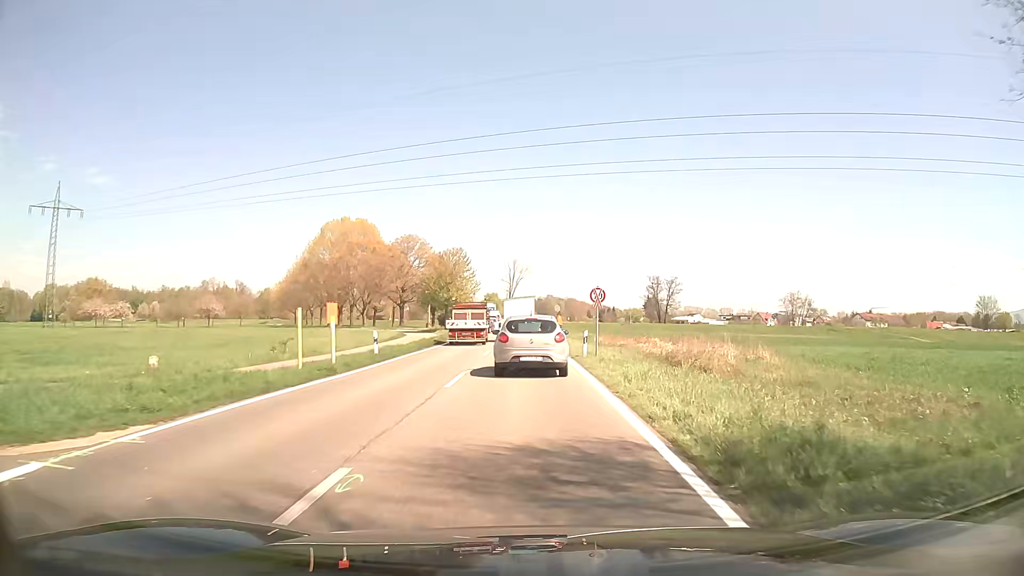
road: secondary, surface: asphalt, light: Day
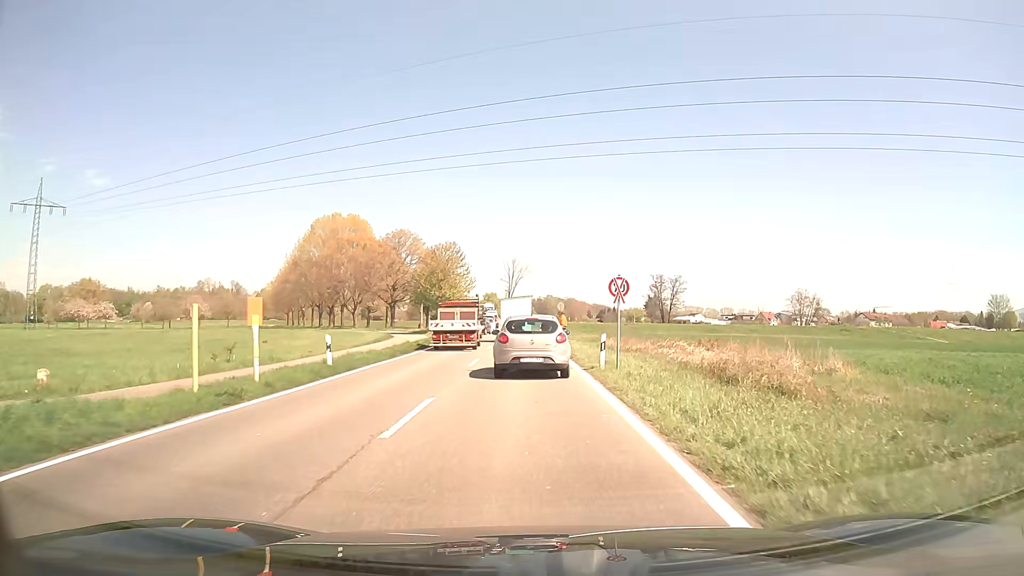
(0.0, +6.0) m; 0°
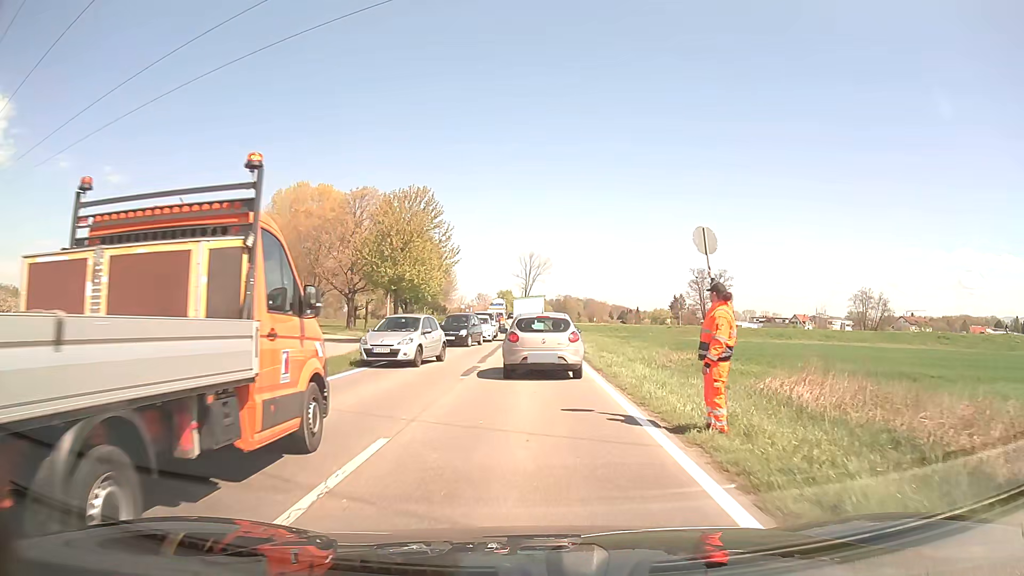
(-0.2, +28.5) m; -1°
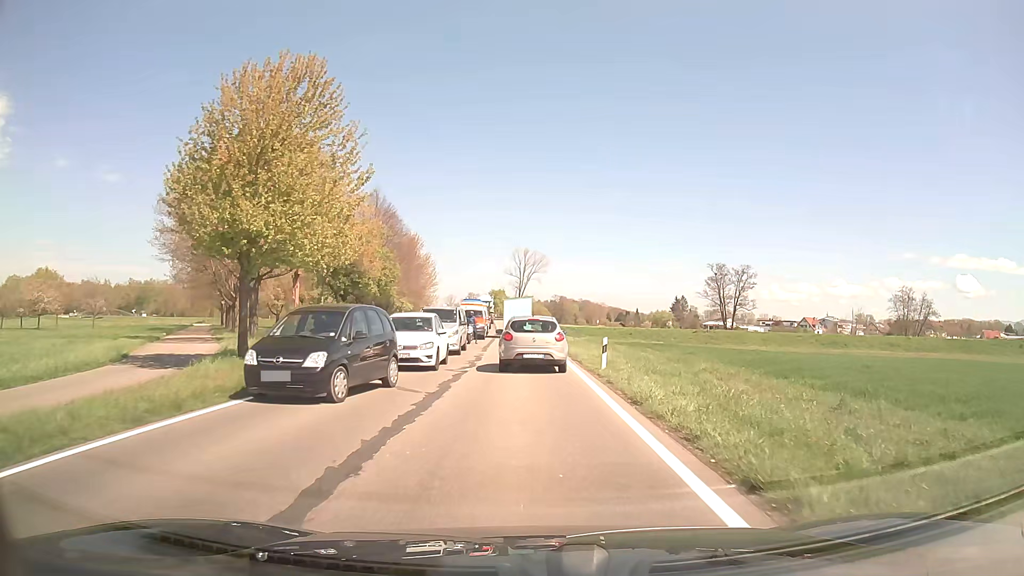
(+0.1, +21.5) m; +1°
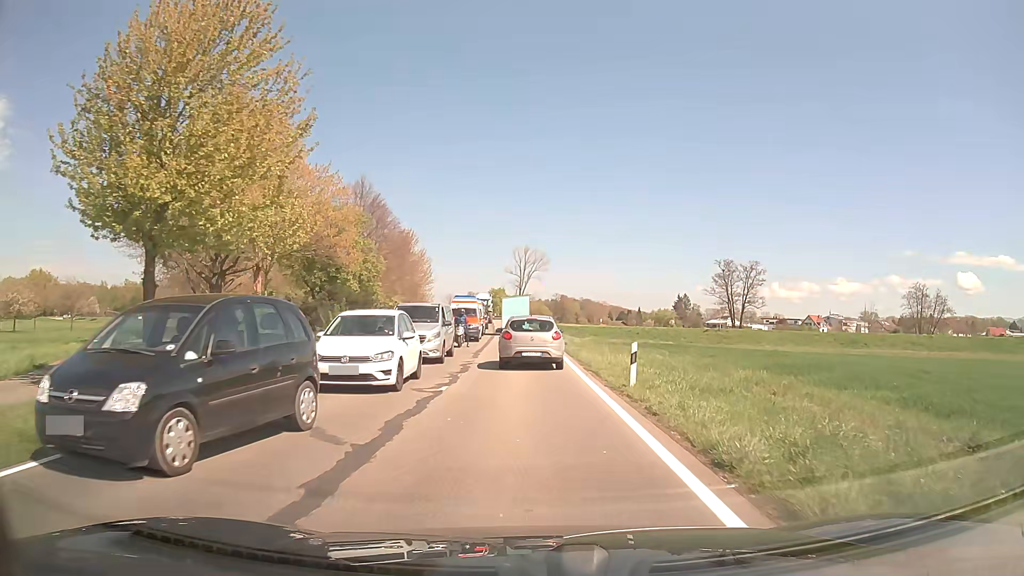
(0.0, +5.4) m; 0°
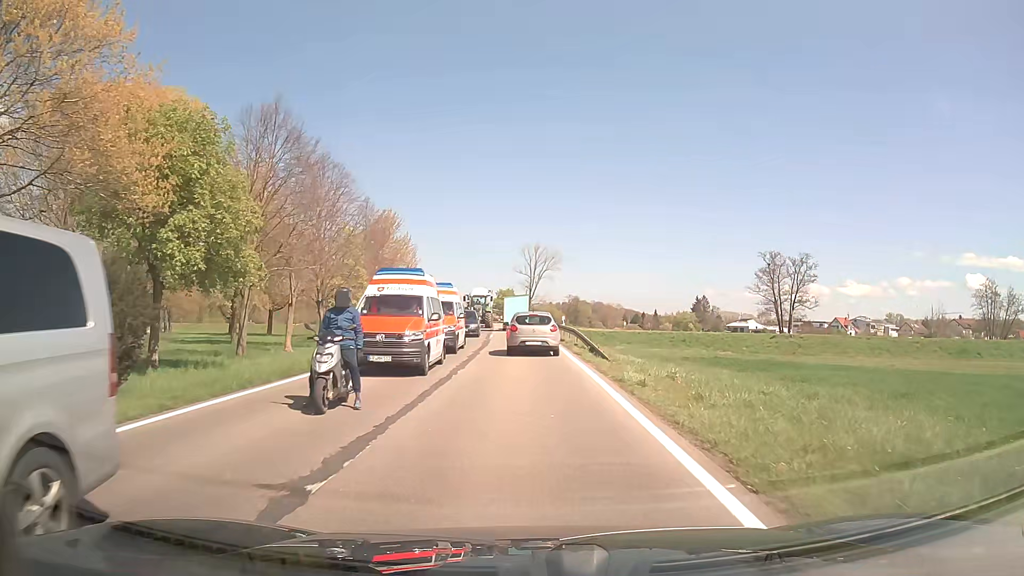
(-0.2, +21.4) m; -1°
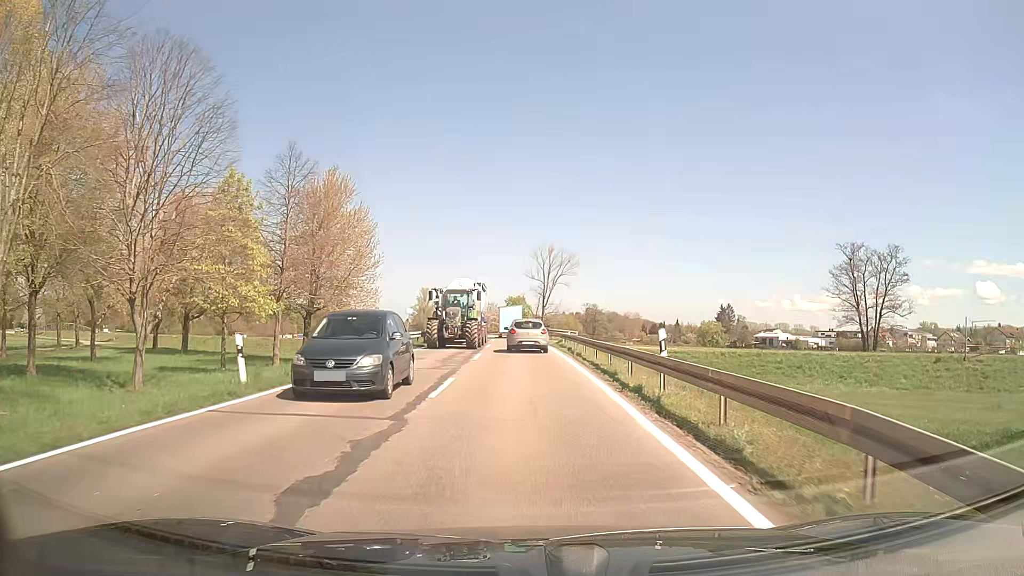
(-0.3, +27.5) m; -1°
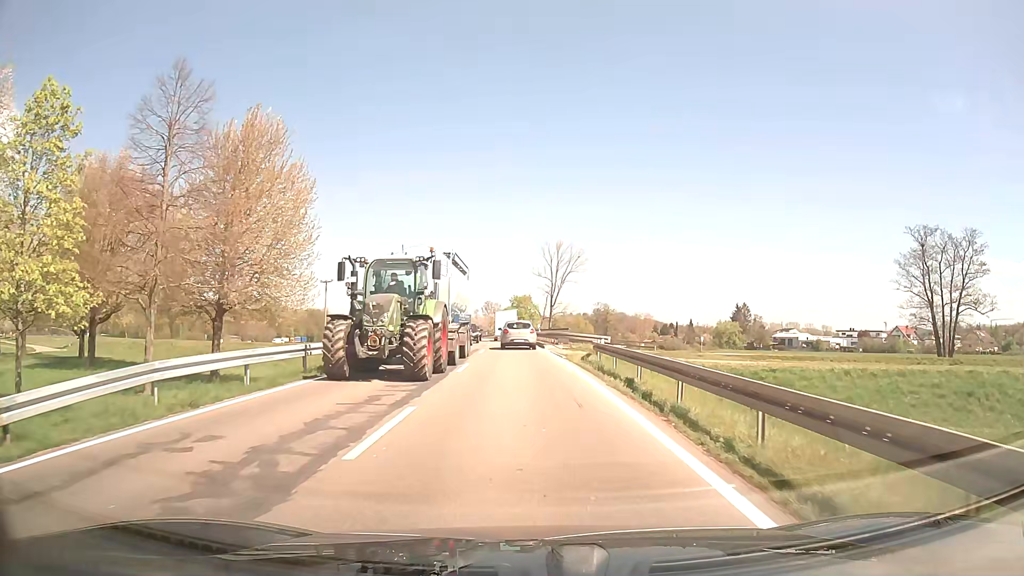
(0.0, +17.6) m; 0°
(0, +10) (0, +20) (-1, +30) (-1, +40) (-2, +50) (-2, +60) (-3, +70) (-4, +80) (-5, +90) (-6, +100) m
